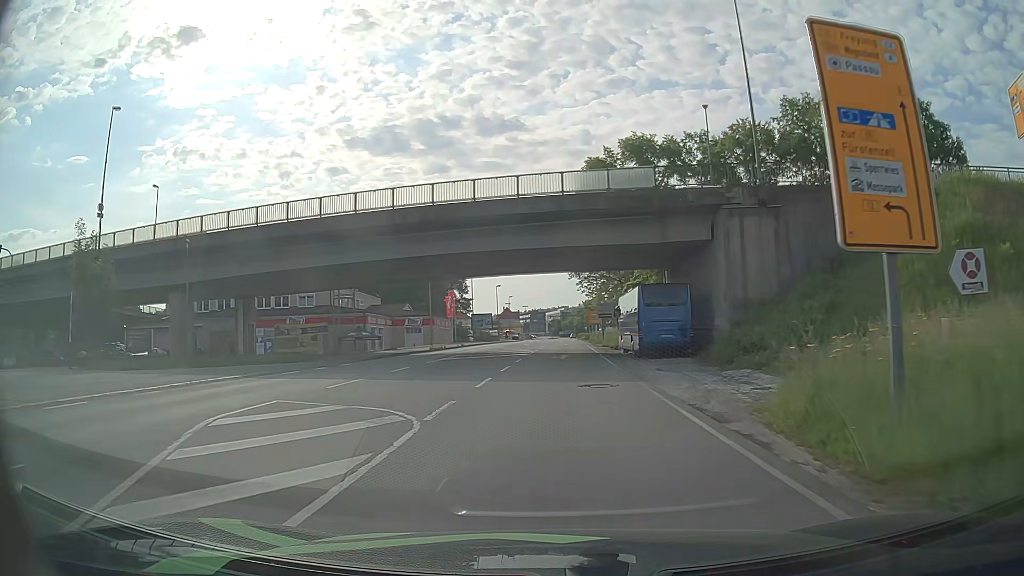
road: primary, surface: asphalt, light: Day
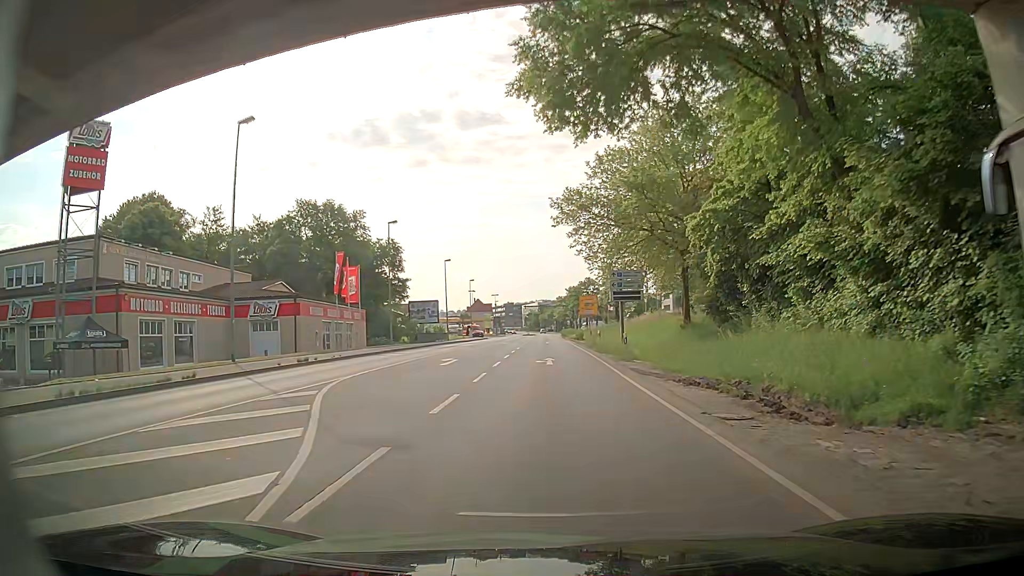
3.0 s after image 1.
(+0.8, +38.7) m; +4°
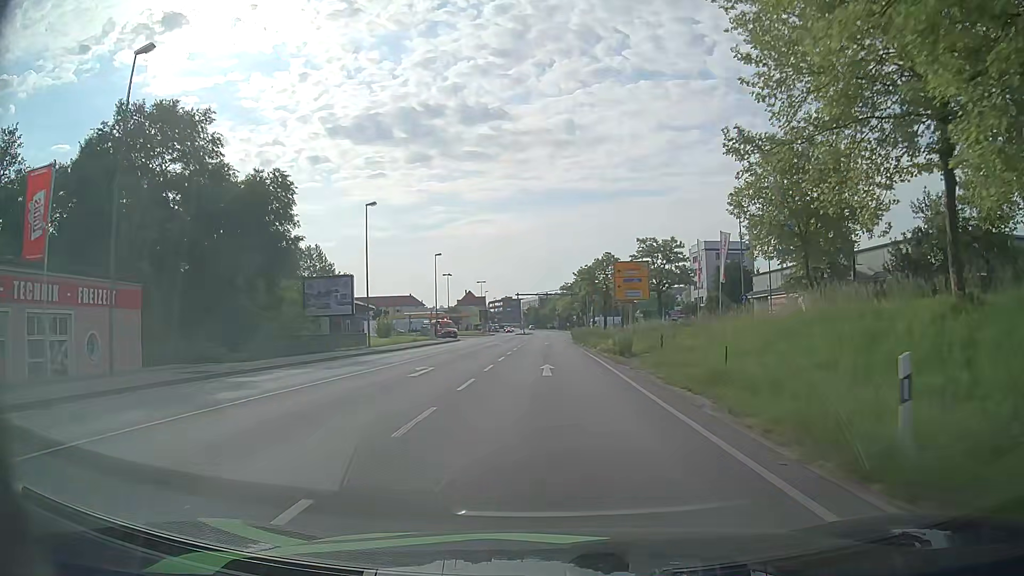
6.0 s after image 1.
(-1.3, +38.3) m; -2°
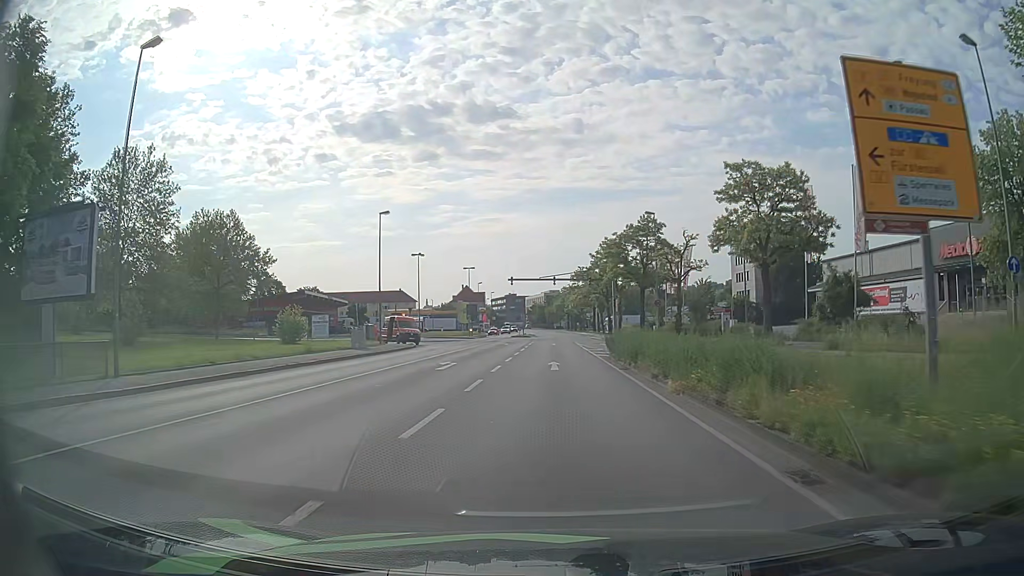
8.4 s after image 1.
(0.0, +30.1) m; 0°
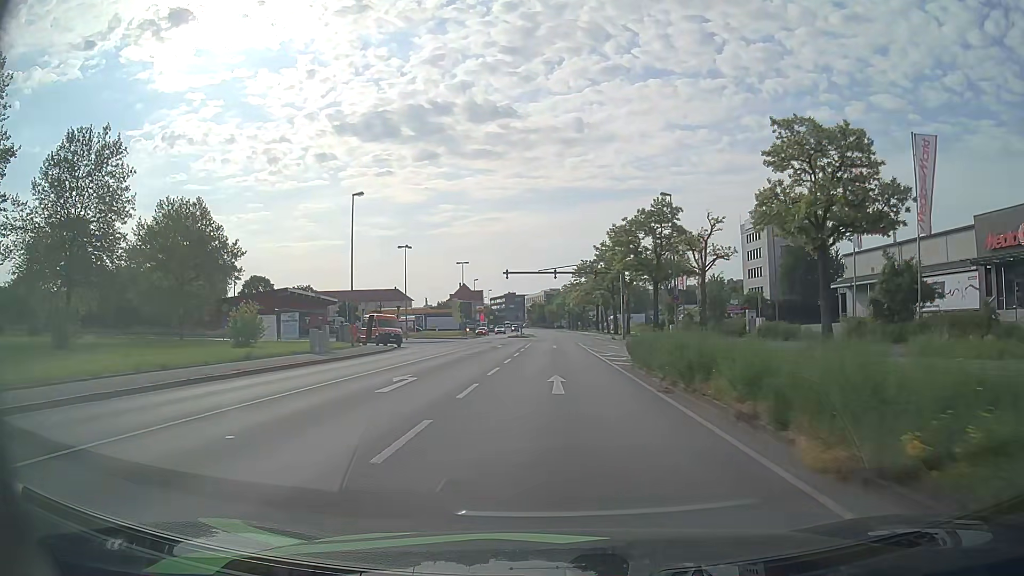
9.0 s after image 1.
(0.0, +7.5) m; -1°
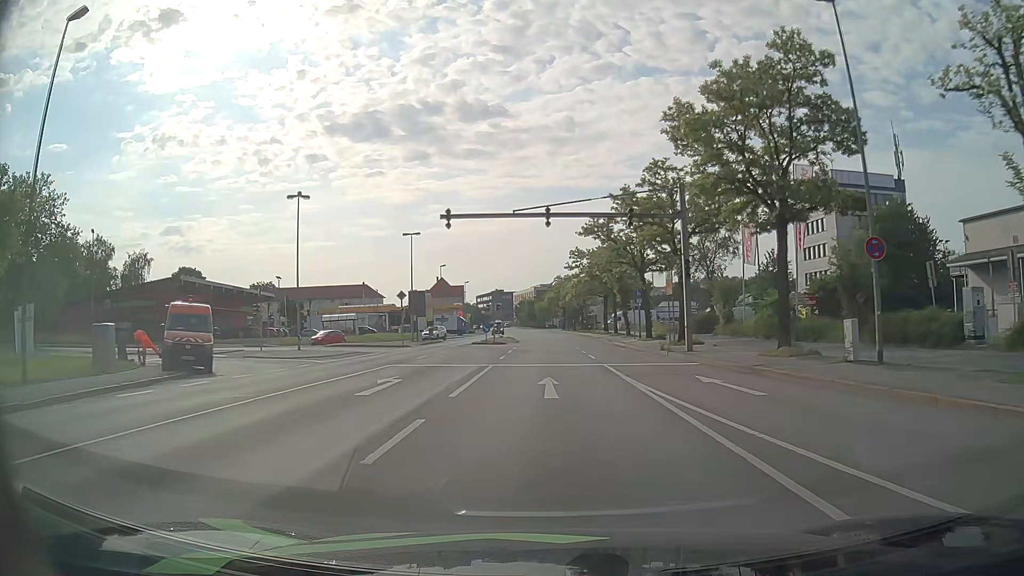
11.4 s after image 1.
(+0.6, +30.1) m; +2°
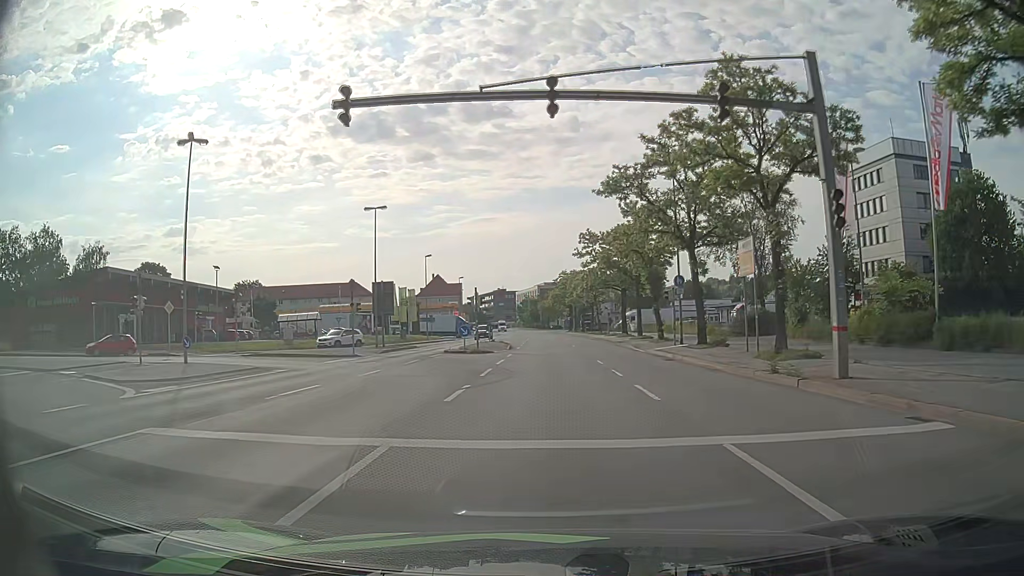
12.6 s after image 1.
(0.0, +15.1) m; 0°
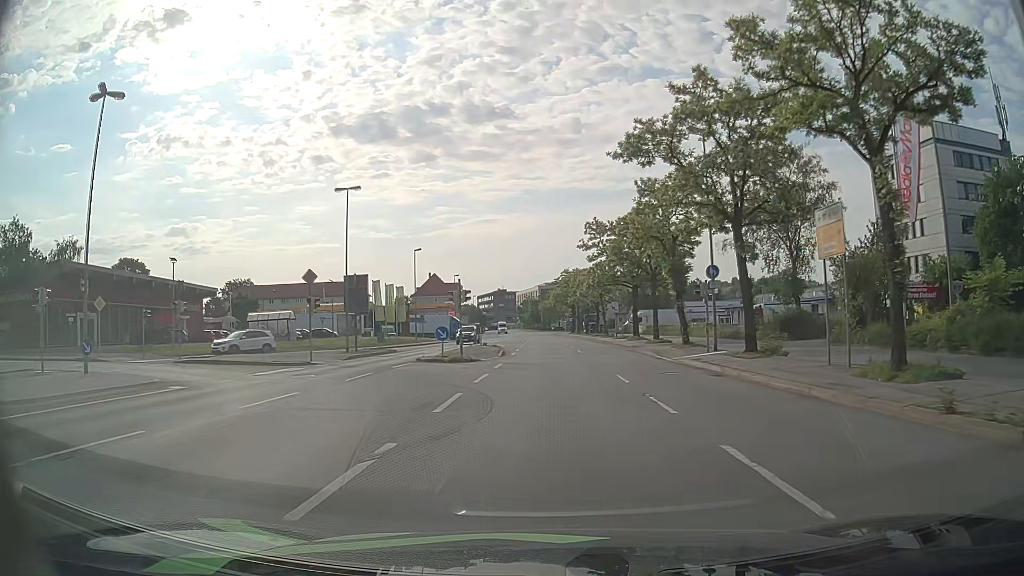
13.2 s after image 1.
(0.0, +7.6) m; 0°
